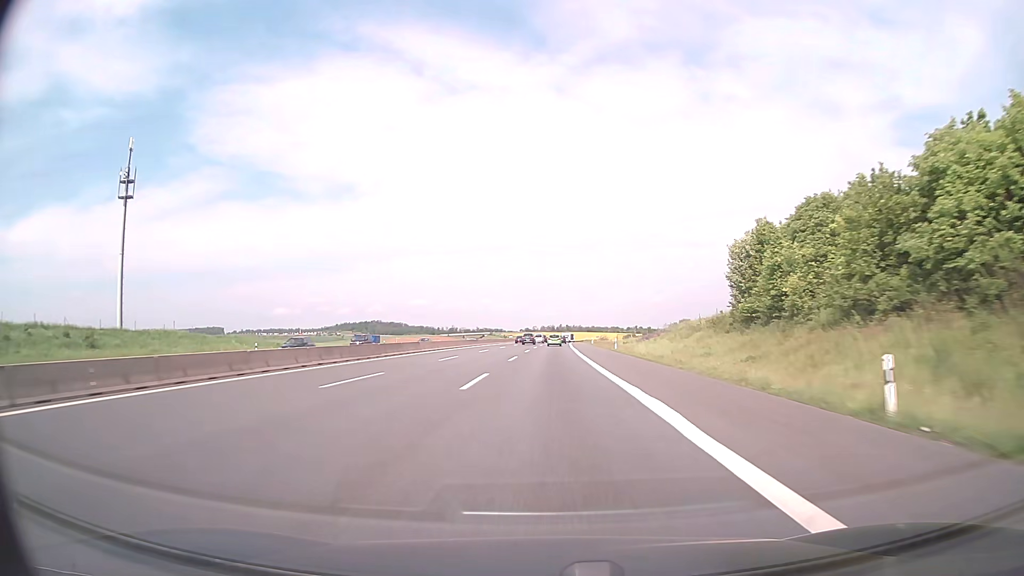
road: motorway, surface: asphalt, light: Day
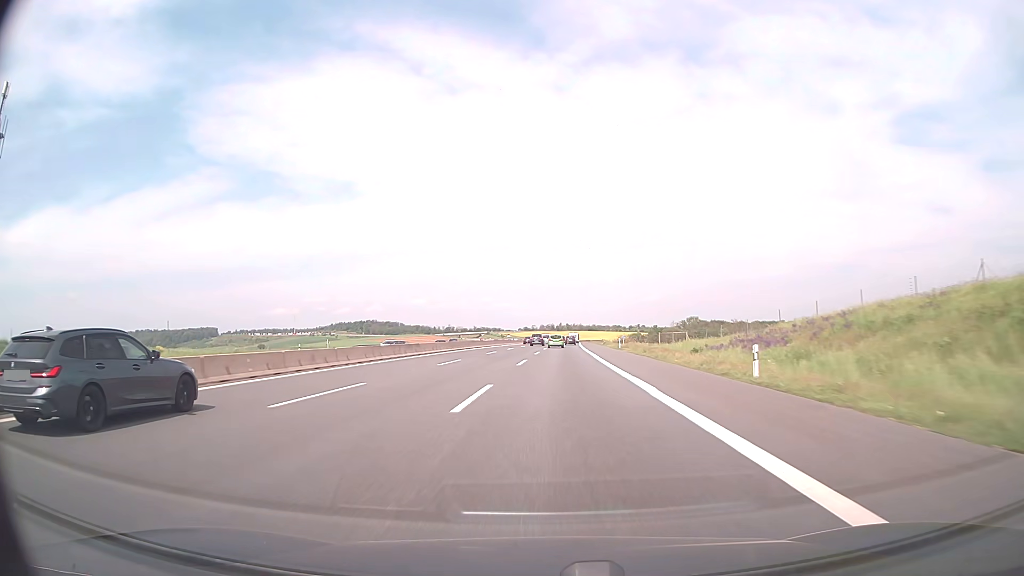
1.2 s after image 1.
(+0.1, +40.3) m; 0°
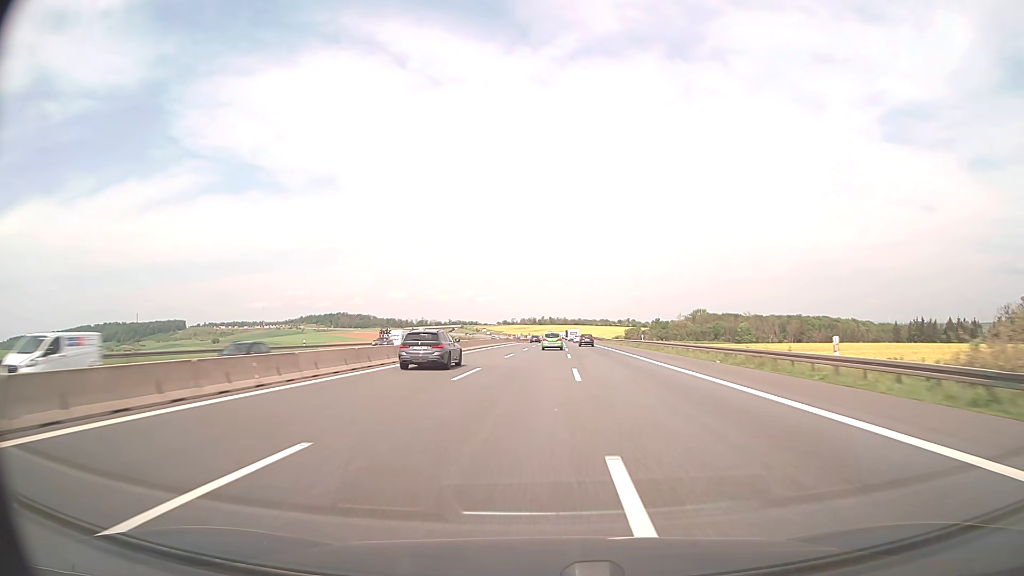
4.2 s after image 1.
(+0.7, +100.0) m; +1°
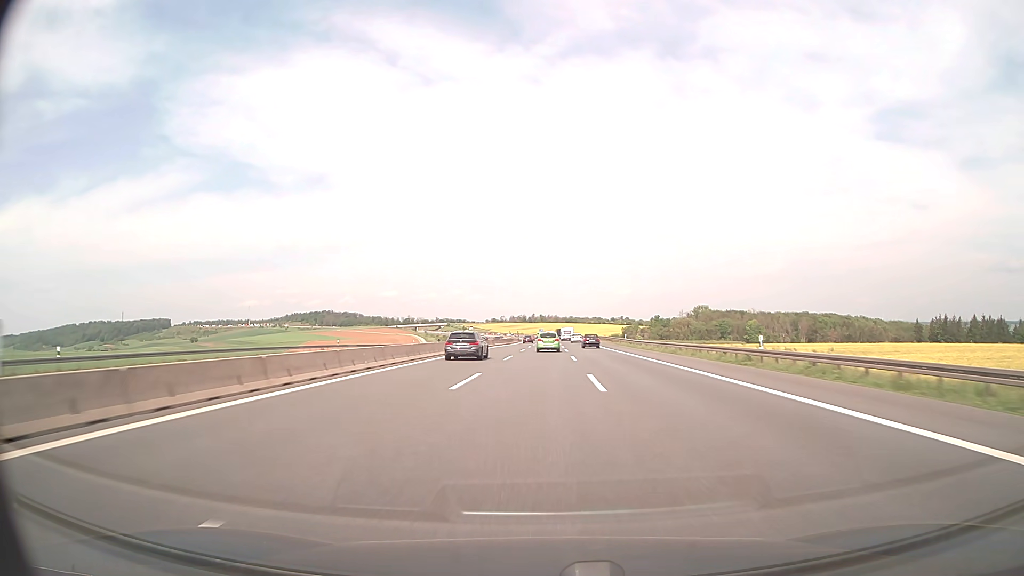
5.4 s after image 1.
(+0.4, +39.2) m; +1°
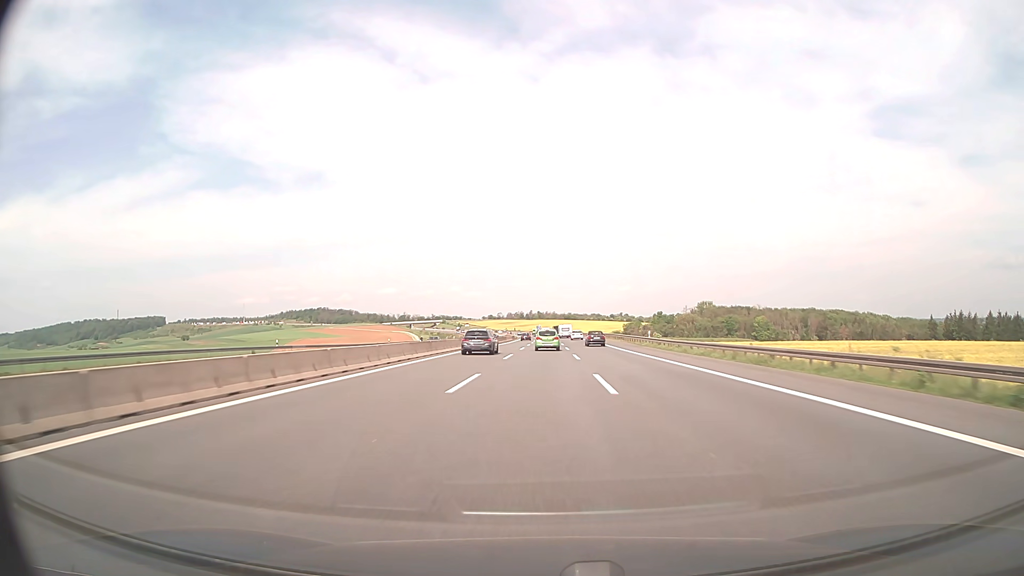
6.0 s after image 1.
(0.0, +19.2) m; 0°
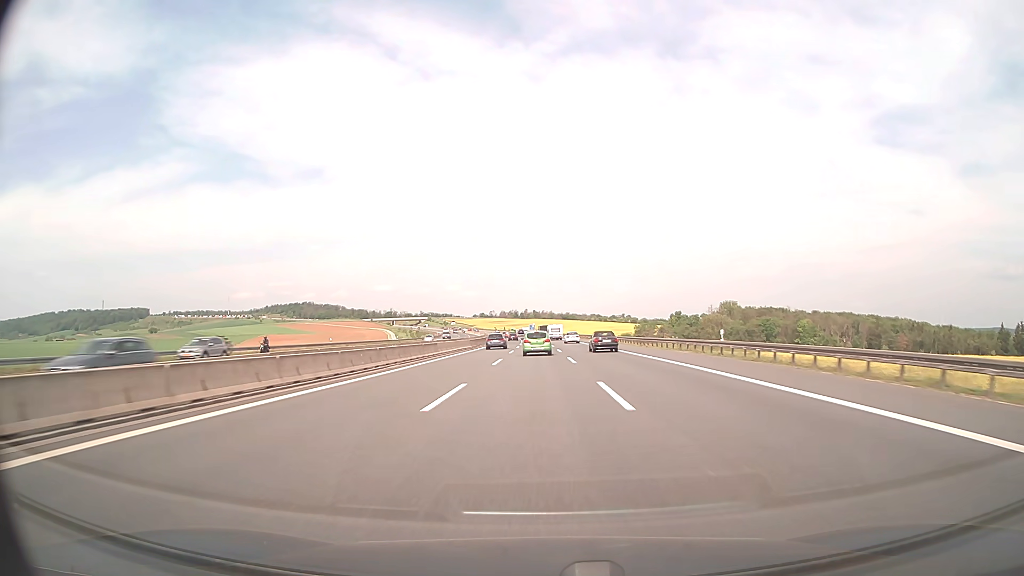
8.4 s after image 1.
(+0.5, +74.3) m; 0°
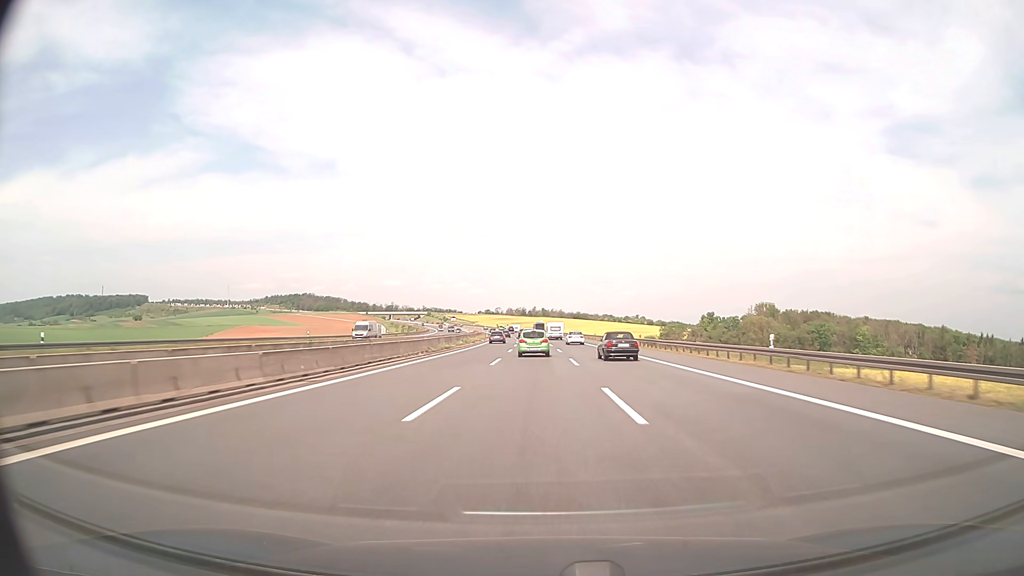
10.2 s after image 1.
(-0.3, +55.4) m; -1°
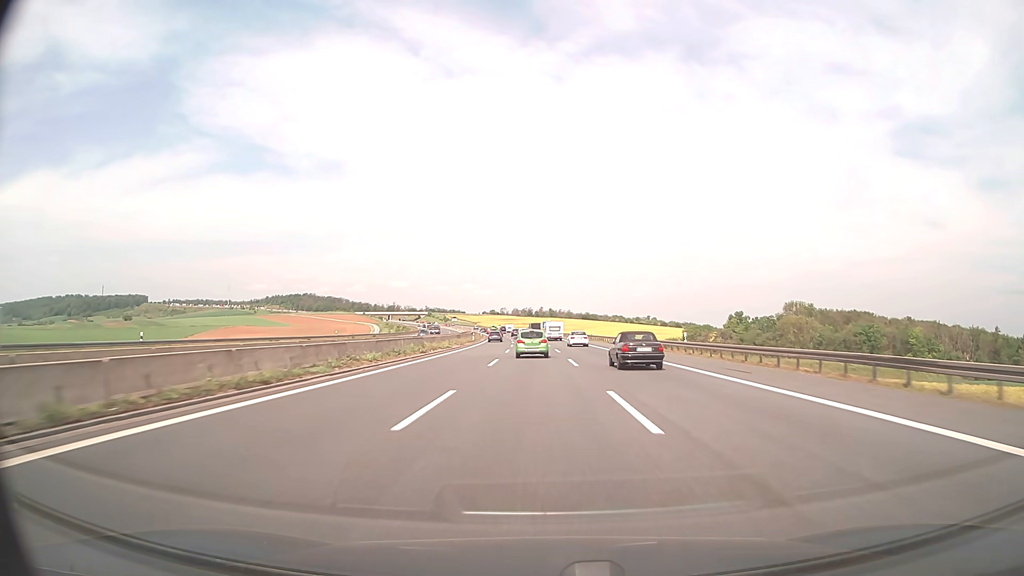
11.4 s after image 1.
(-0.2, +36.6) m; -1°
(0, +10) (0, +20) (0, +30) (0, +40) (-1, +50) (-1, +60) (-1, +70) (-2, +80) (-2, +90) (-3, +100) m
